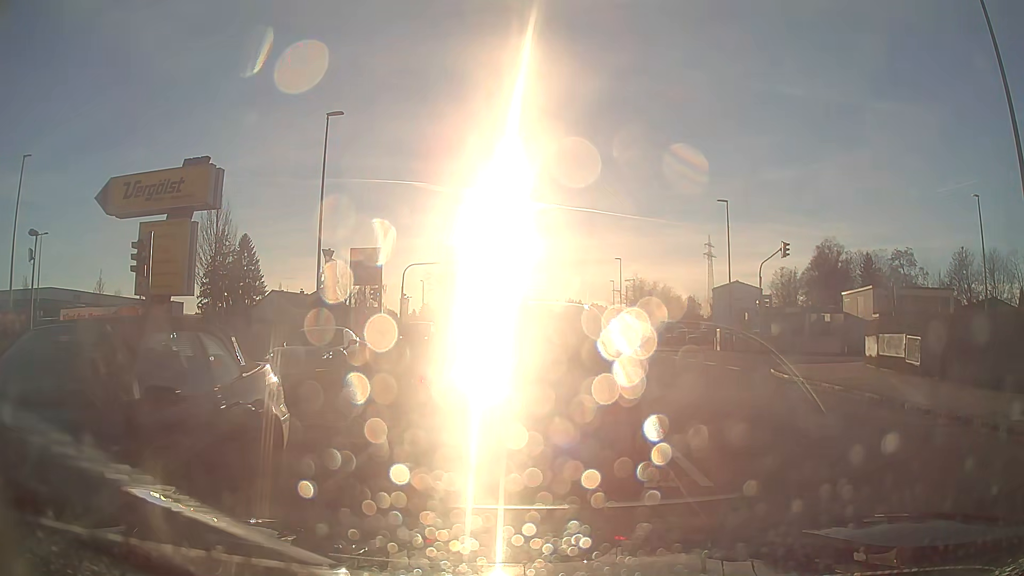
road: tertiary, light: Day
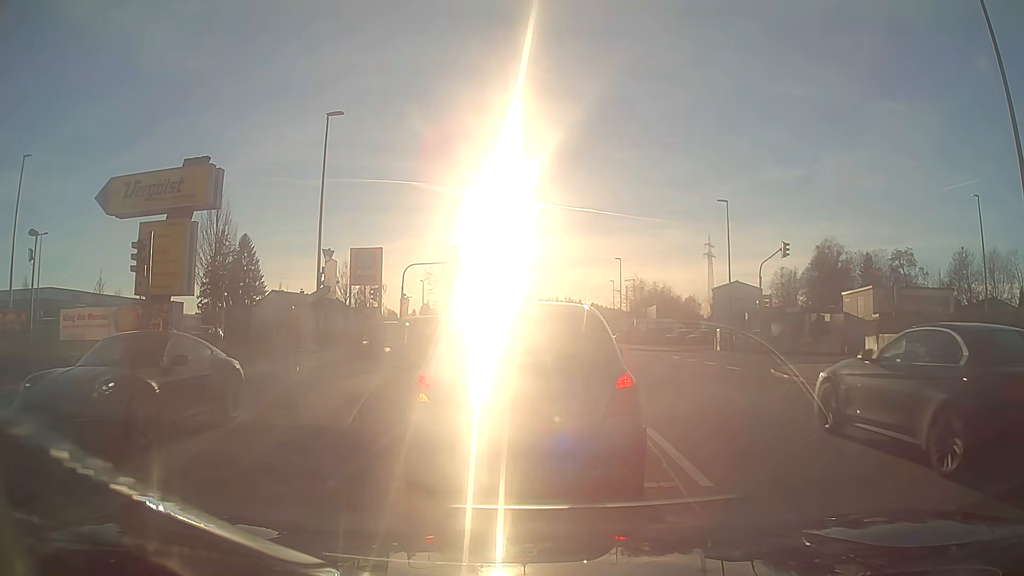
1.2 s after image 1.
(0.0, 0.0) m; 0°
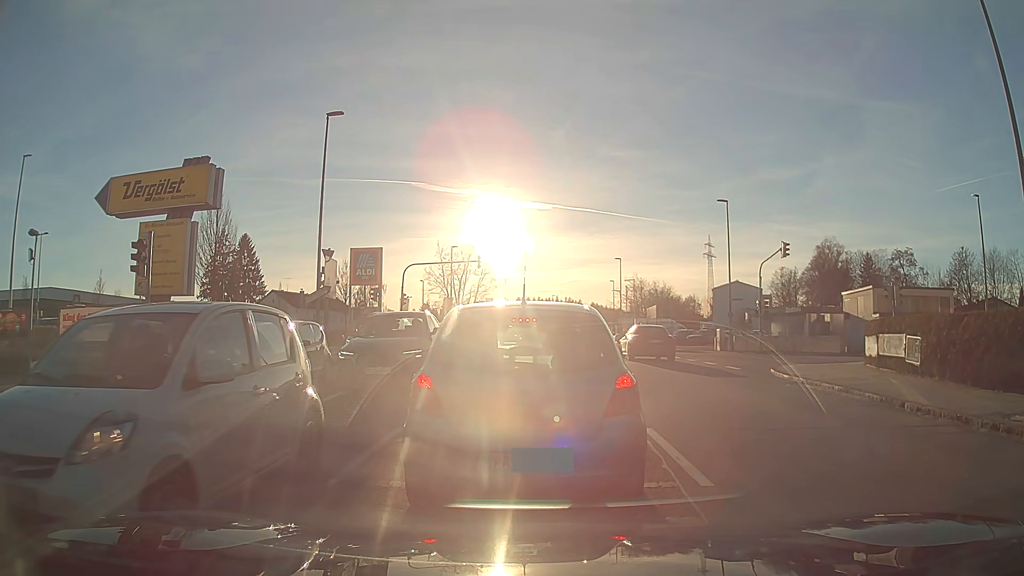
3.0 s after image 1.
(0.0, 0.0) m; 0°
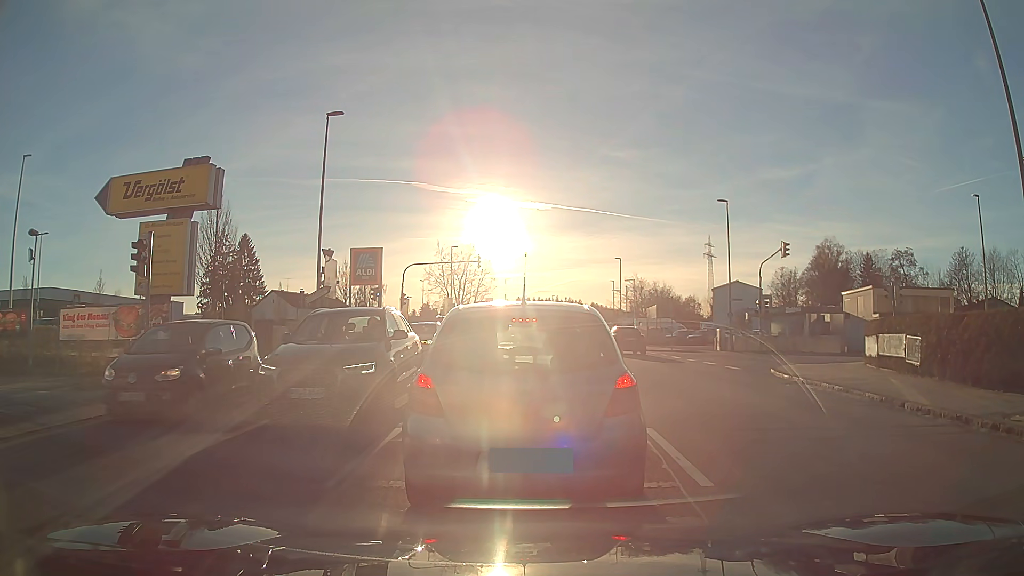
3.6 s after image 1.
(0.0, 0.0) m; 0°
